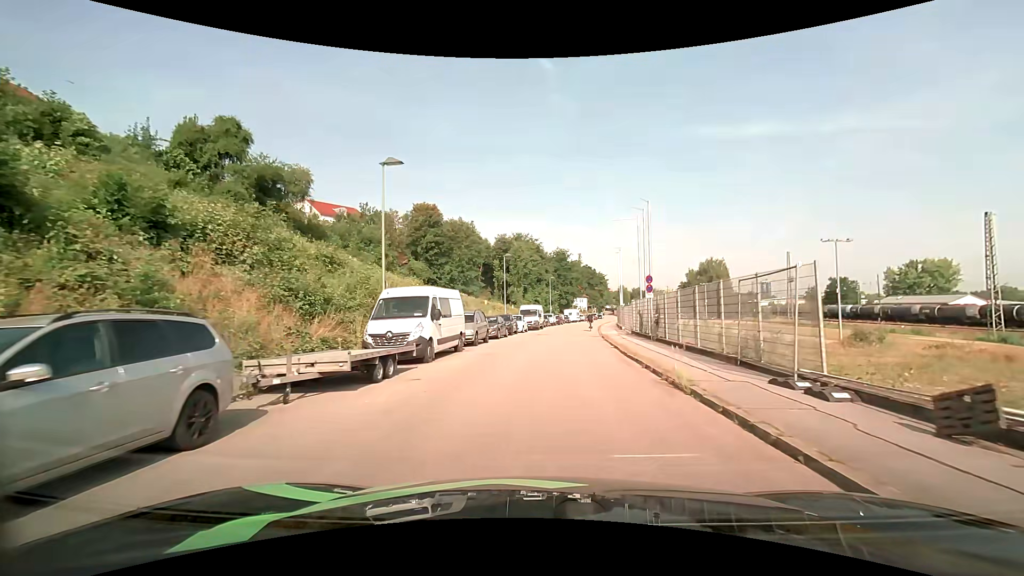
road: residential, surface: asphalt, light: Day
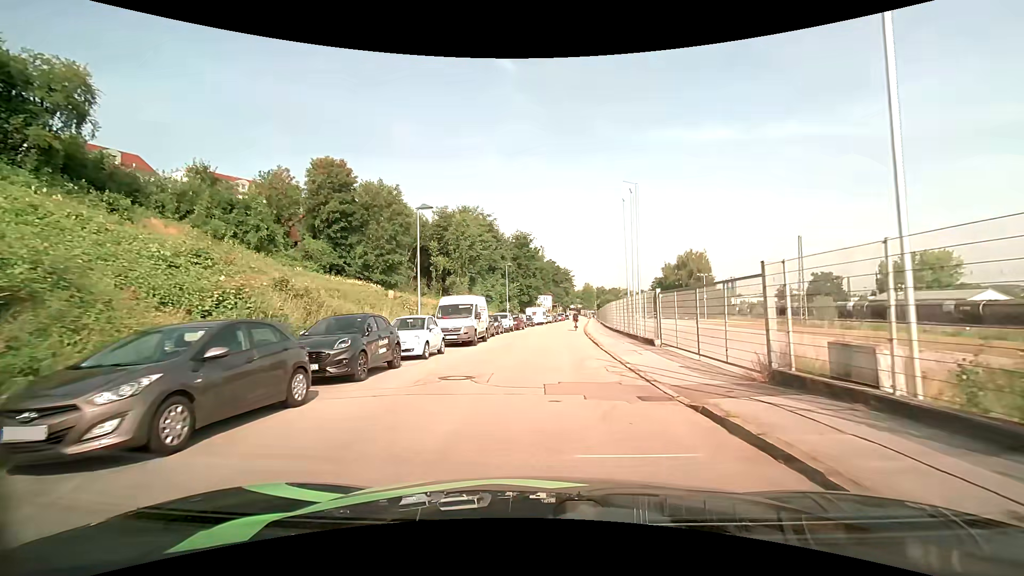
(+0.9, +24.6) m; +4°
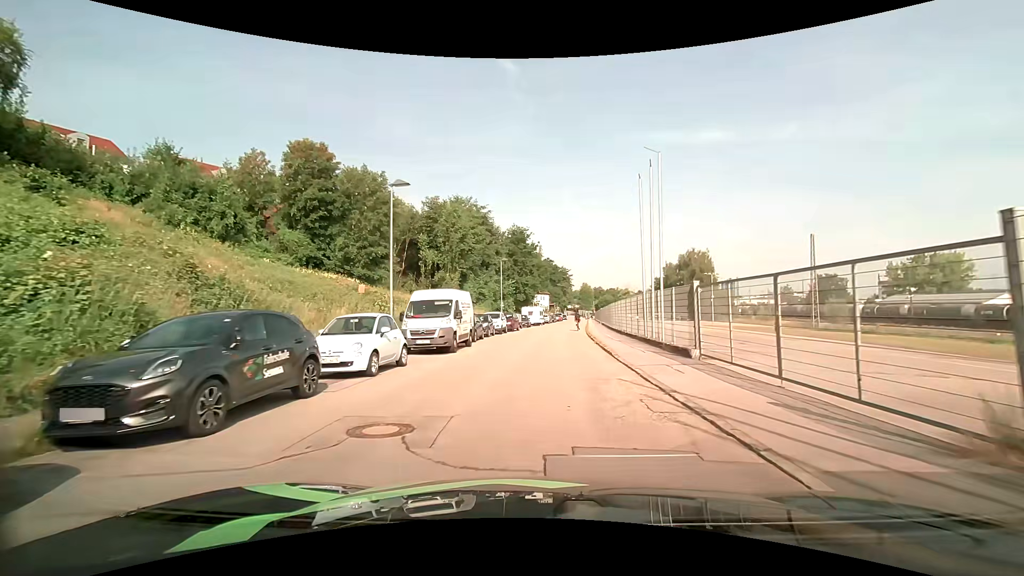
(0.0, +5.1) m; +1°
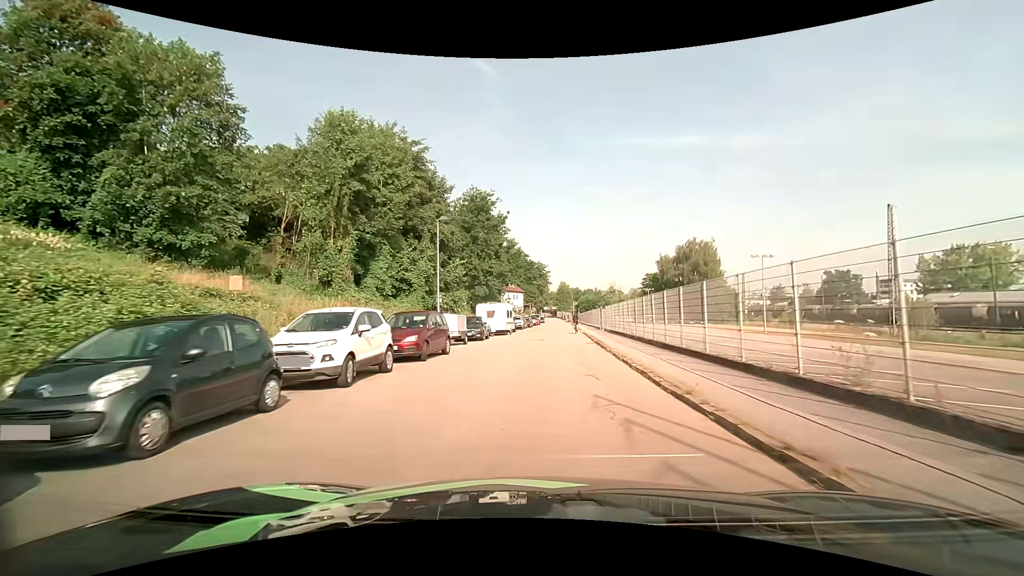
(+0.5, +26.1) m; +3°
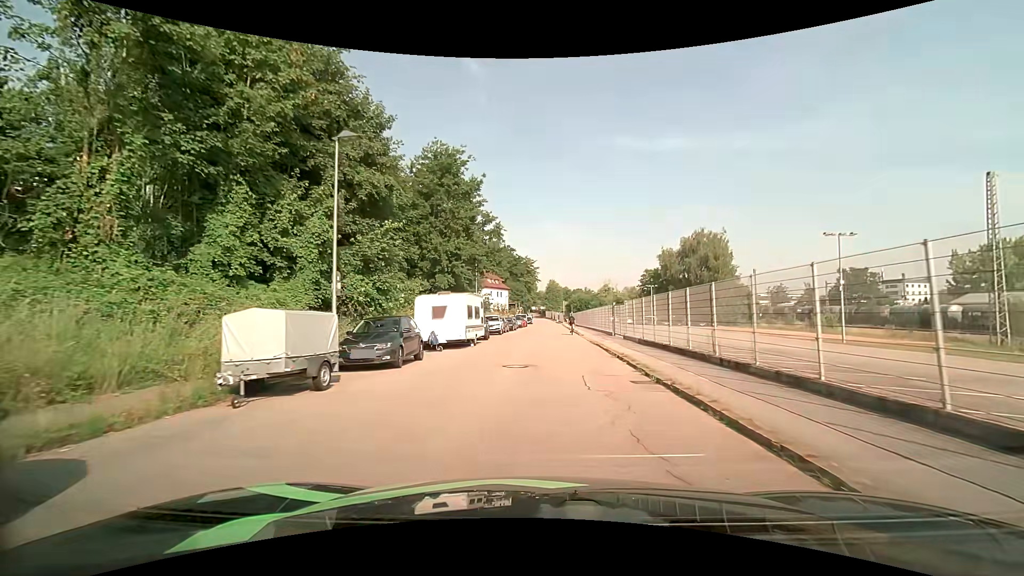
(+0.1, +15.6) m; +1°
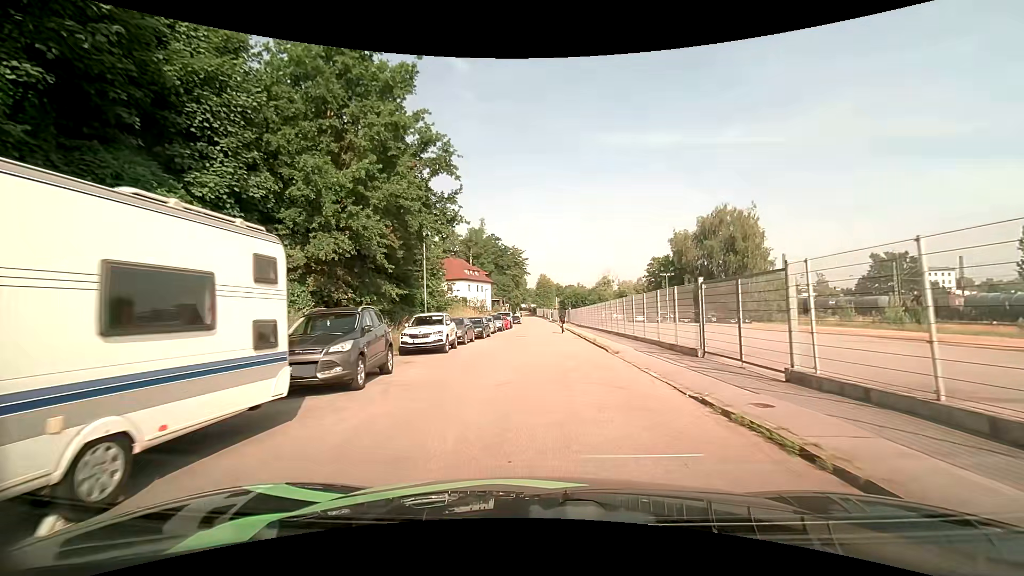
(+0.2, +20.1) m; +1°
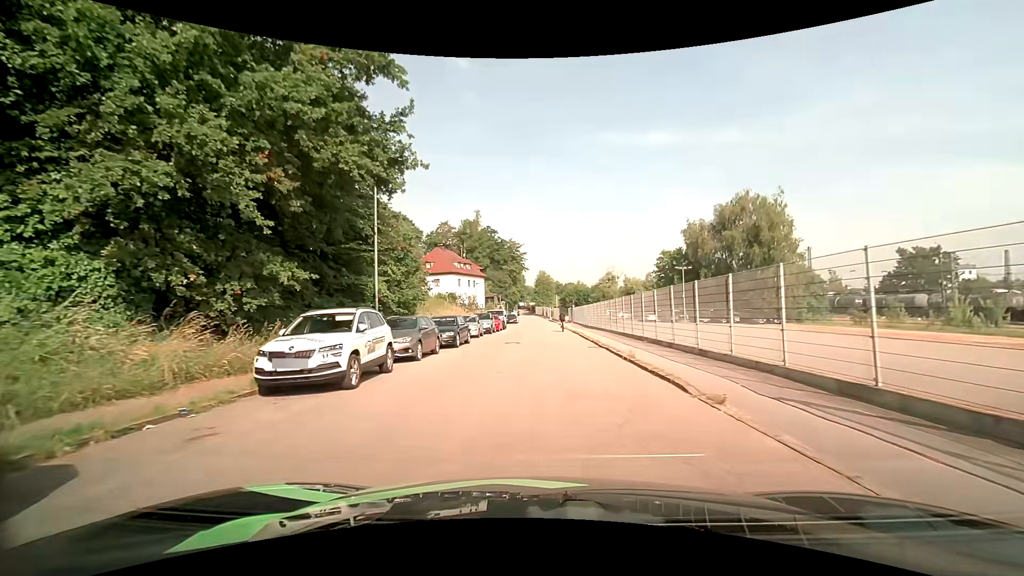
(0.0, +9.8) m; 0°
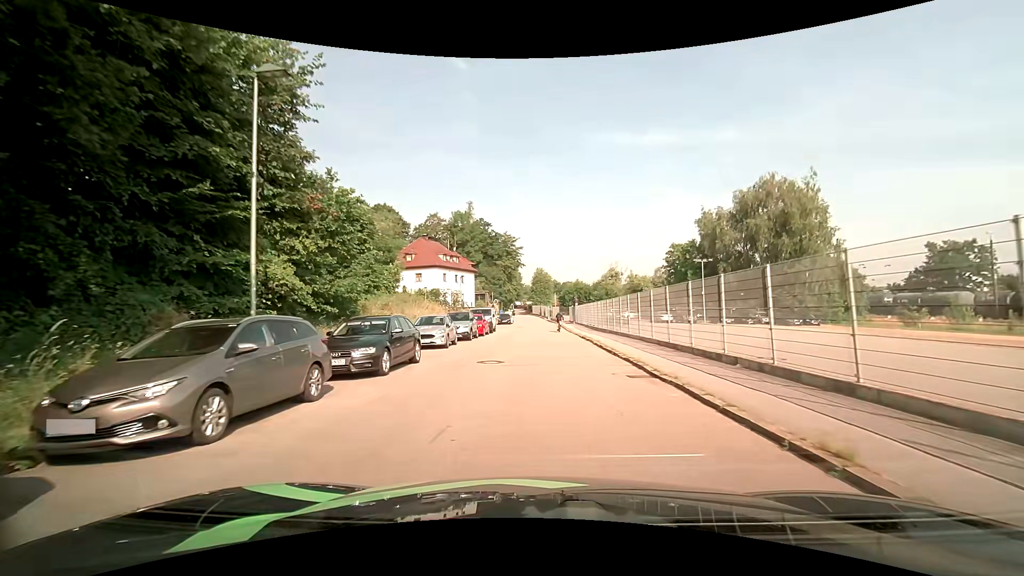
(0.0, +9.9) m; 0°
(0, +10) (0, +20) (0, +30) (0, +40) (0, +50) (0, +60) (0, +70) (0, +80) (-1, +90) (-1, +100) m
